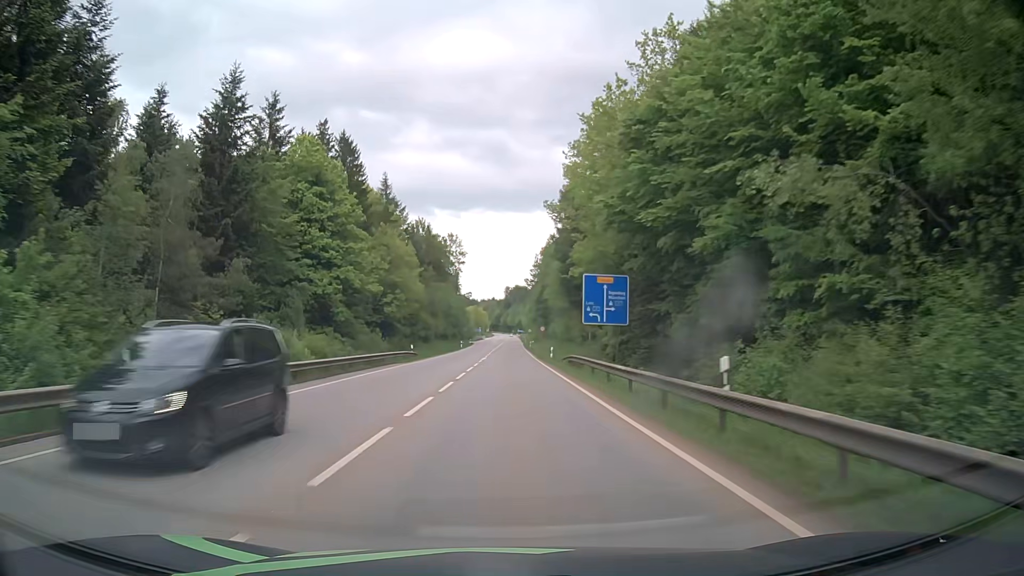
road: secondary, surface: asphalt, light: Day
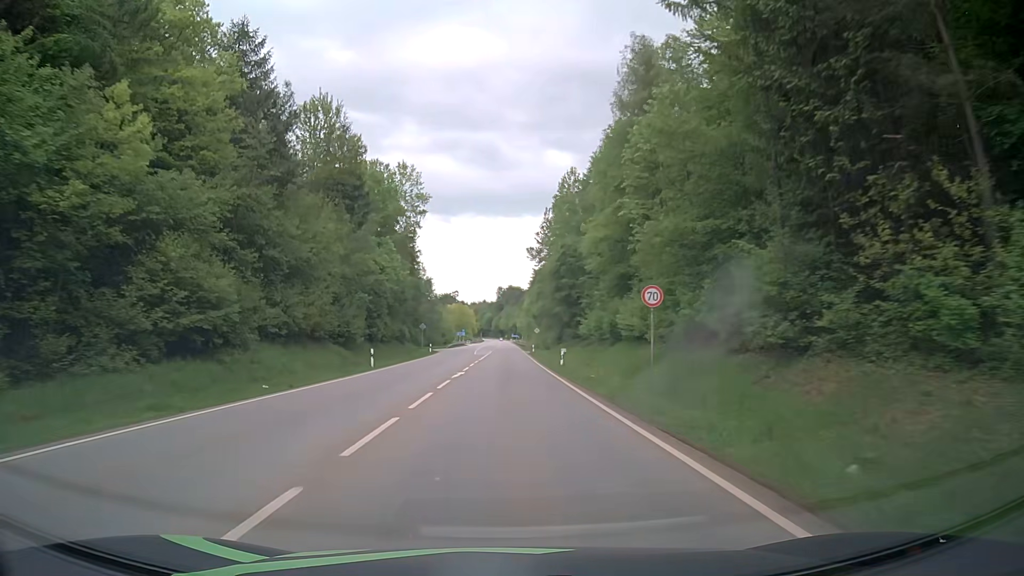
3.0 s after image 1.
(+0.2, +63.9) m; +1°
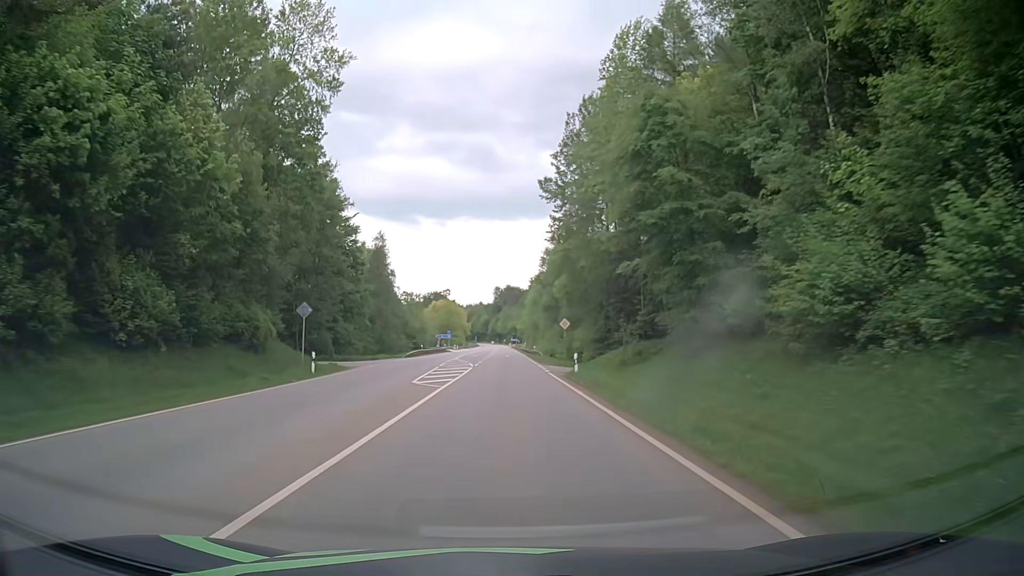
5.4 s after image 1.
(+0.1, +46.4) m; -1°
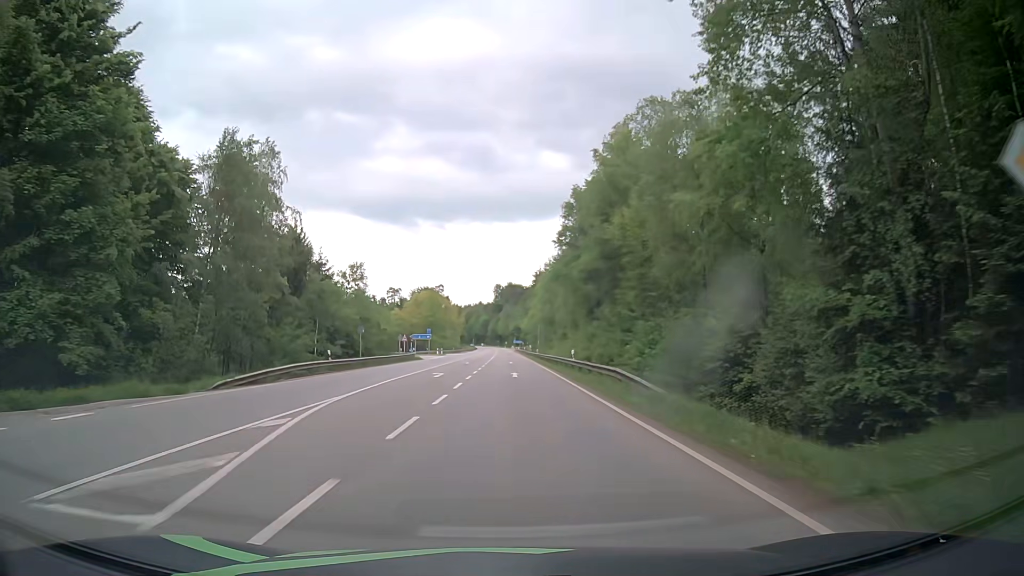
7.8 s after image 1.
(+0.4, +44.3) m; +1°
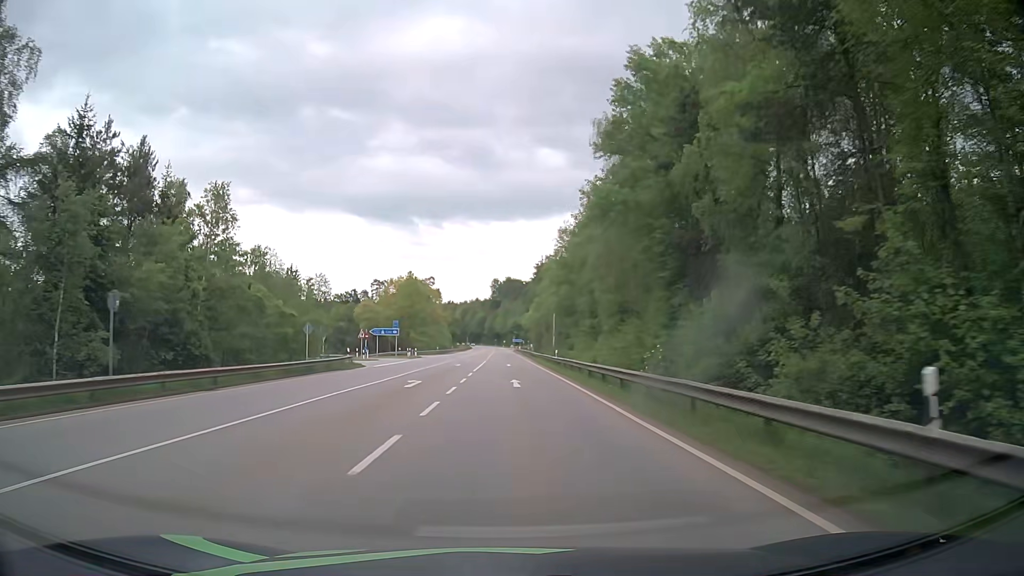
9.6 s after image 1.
(-0.2, +32.6) m; 0°
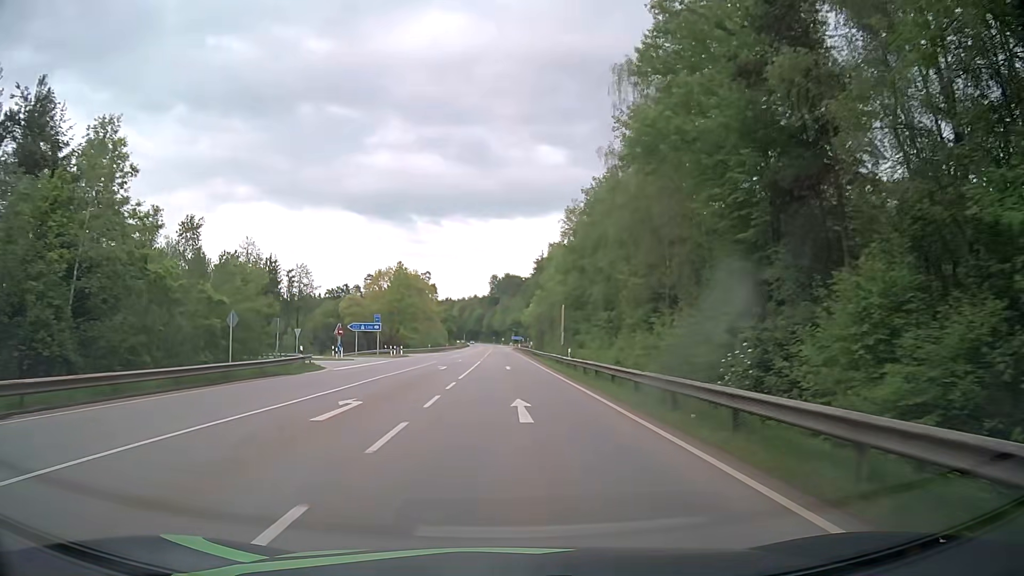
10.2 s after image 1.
(0.0, +10.8) m; 0°
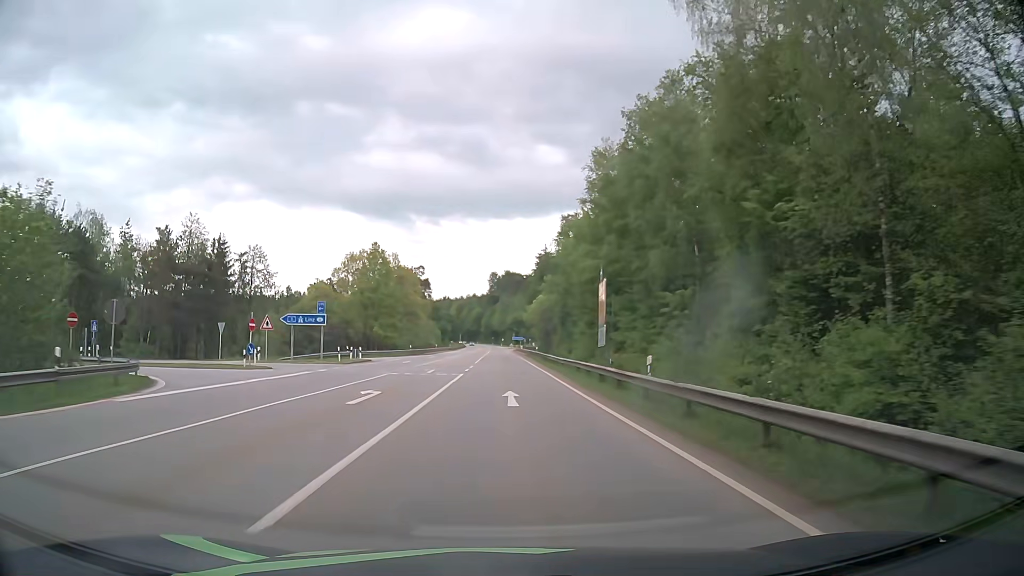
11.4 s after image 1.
(0.0, +21.6) m; 0°
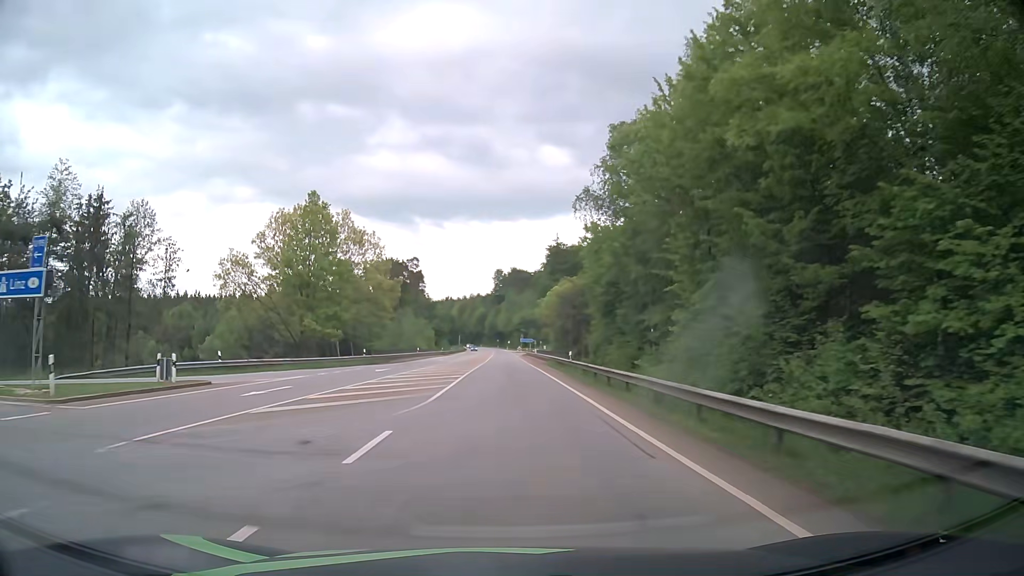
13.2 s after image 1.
(0.0, +32.3) m; 0°
(0, +10) (0, +20) (0, +30) (0, +40) (0, +50) (0, +60) (0, +70) (0, +80) (0, +90) (0, +100) m
